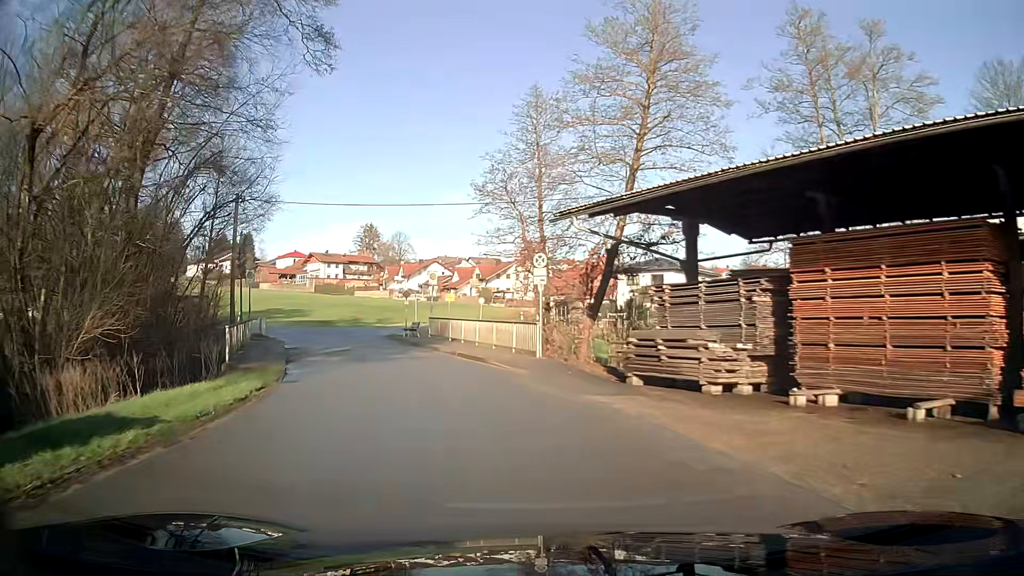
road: residential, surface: asphalt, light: Day
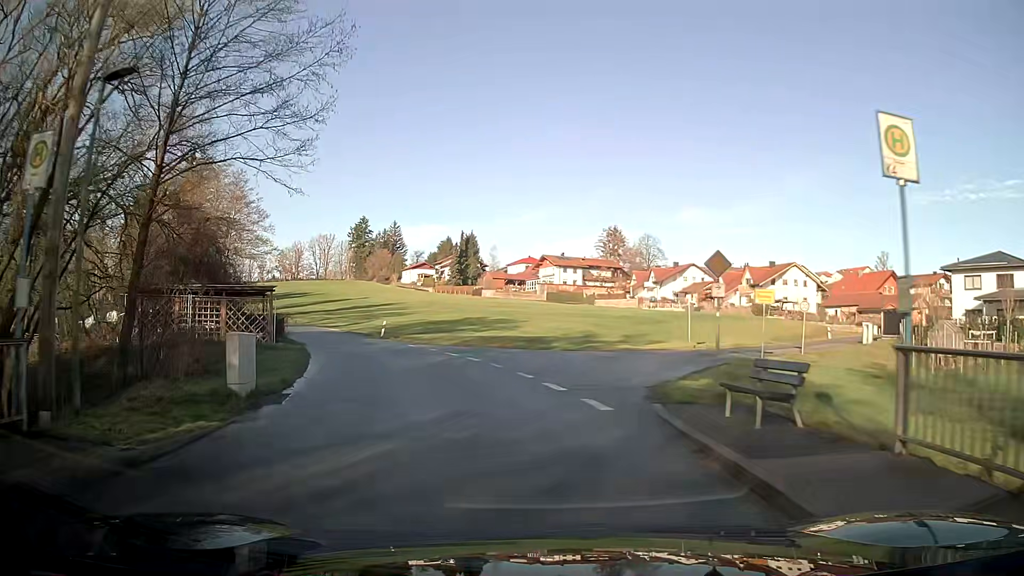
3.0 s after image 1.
(-5.3, +26.8) m; -20°
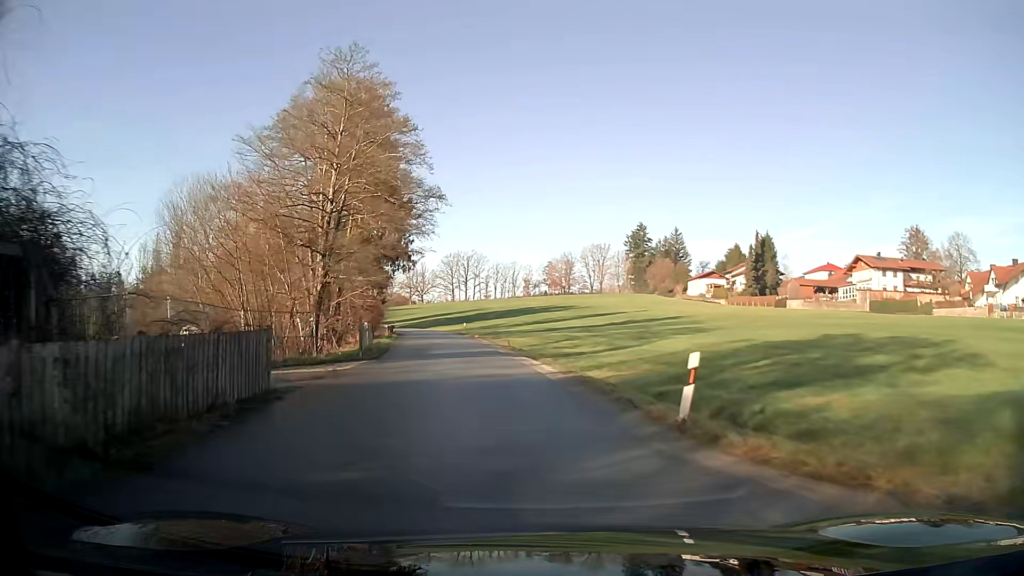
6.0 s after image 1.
(-6.4, +29.6) m; -24°
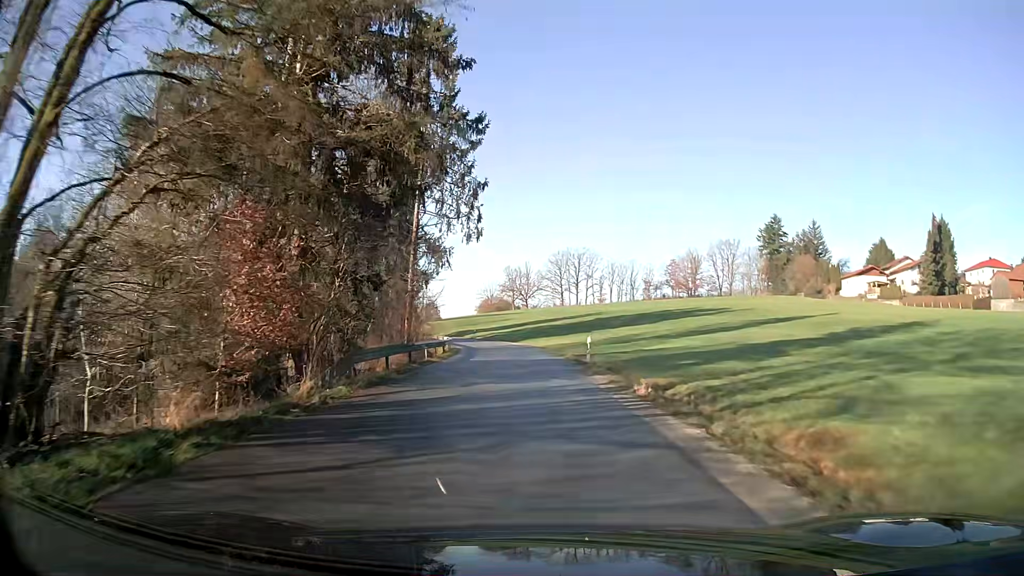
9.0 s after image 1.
(-3.3, +35.1) m; -8°
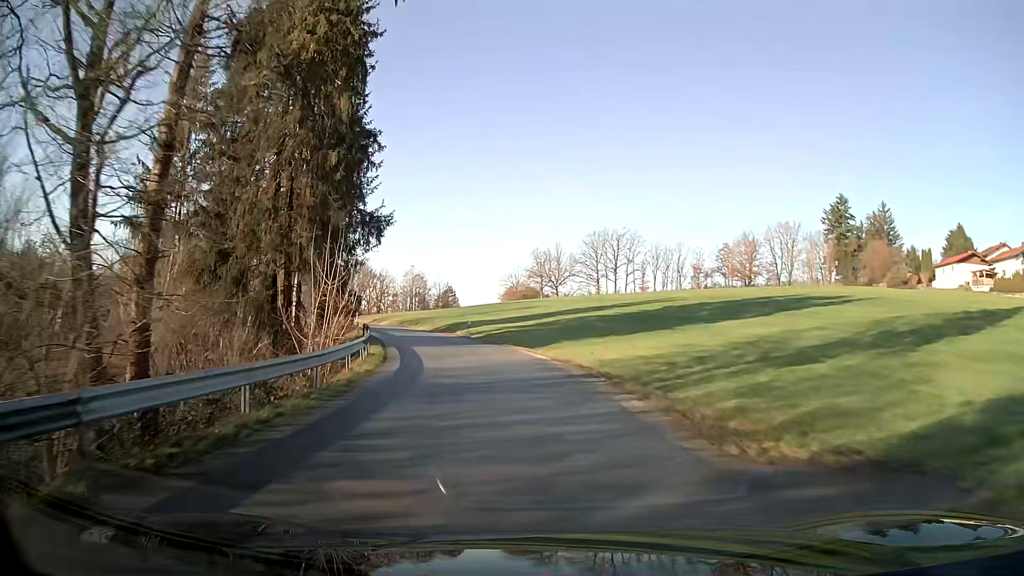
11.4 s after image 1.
(-0.7, +31.0) m; -4°
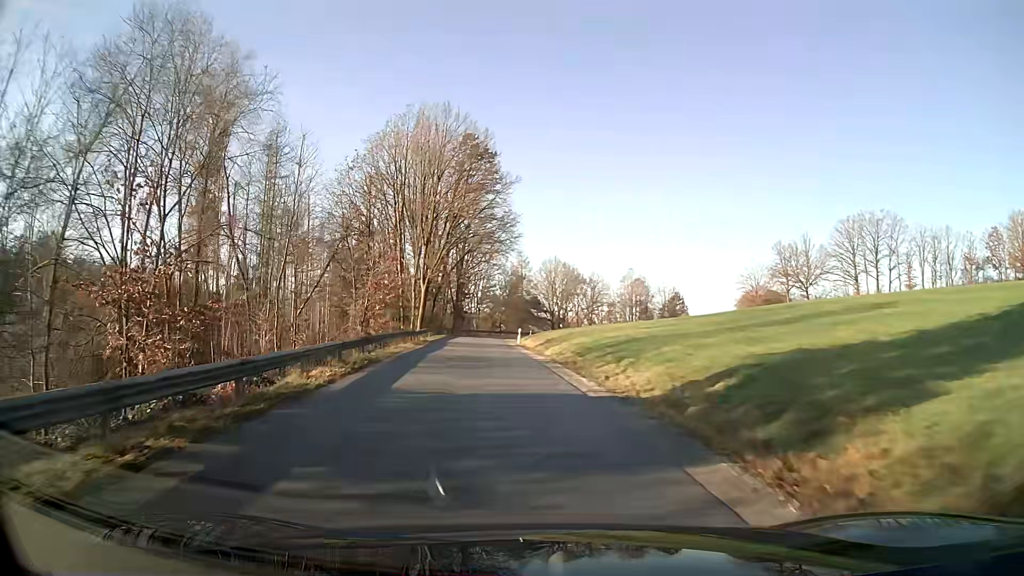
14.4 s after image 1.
(-6.1, +40.2) m; -19°
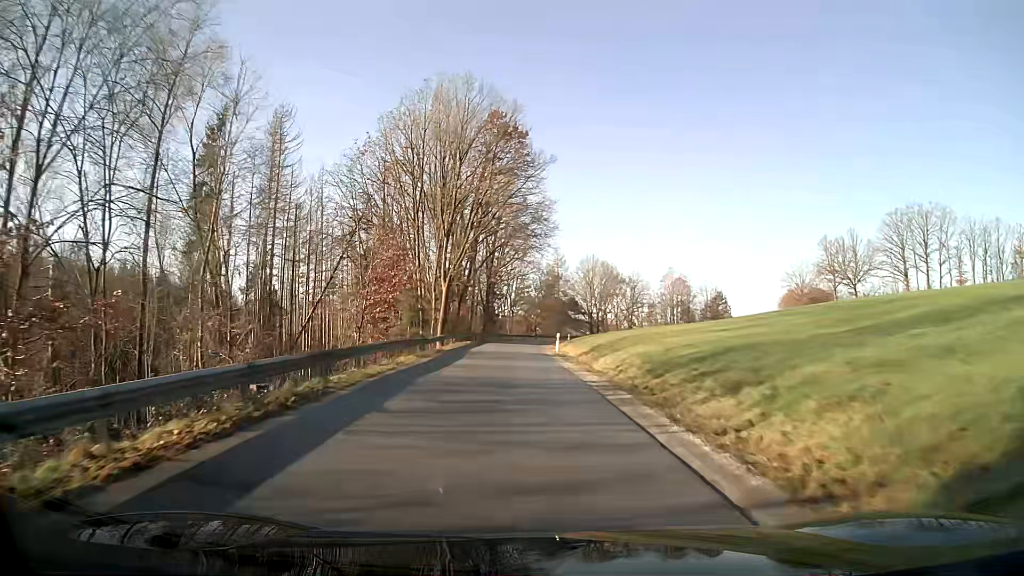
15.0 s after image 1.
(-0.1, +8.4) m; -2°
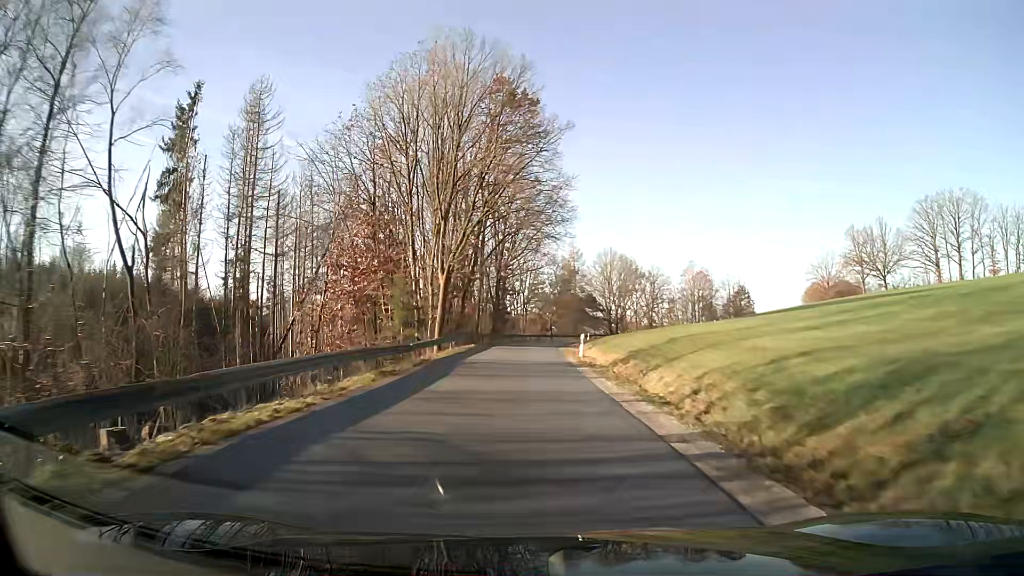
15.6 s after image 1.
(-0.1, +8.4) m; -1°
